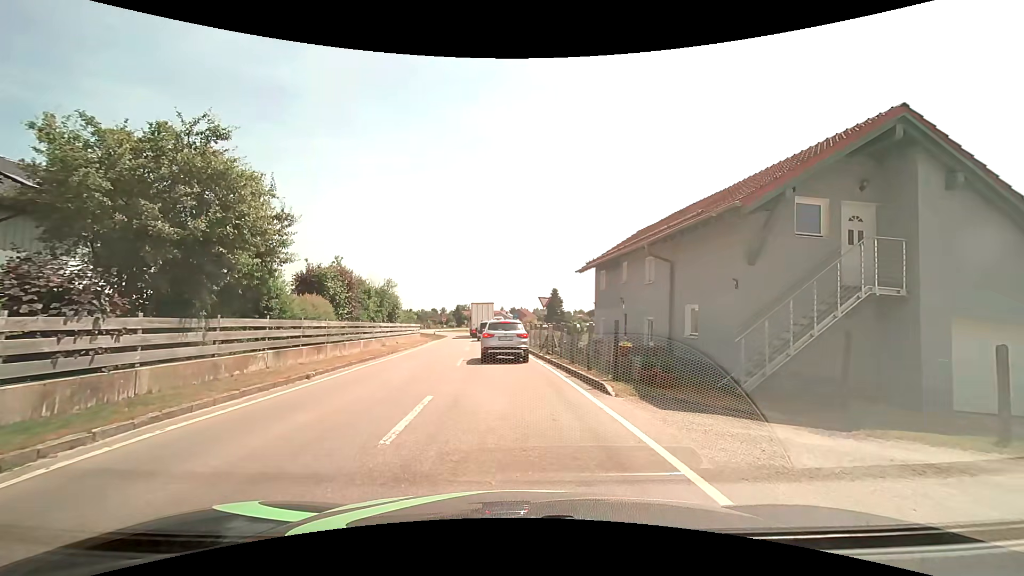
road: tertiary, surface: asphalt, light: Day
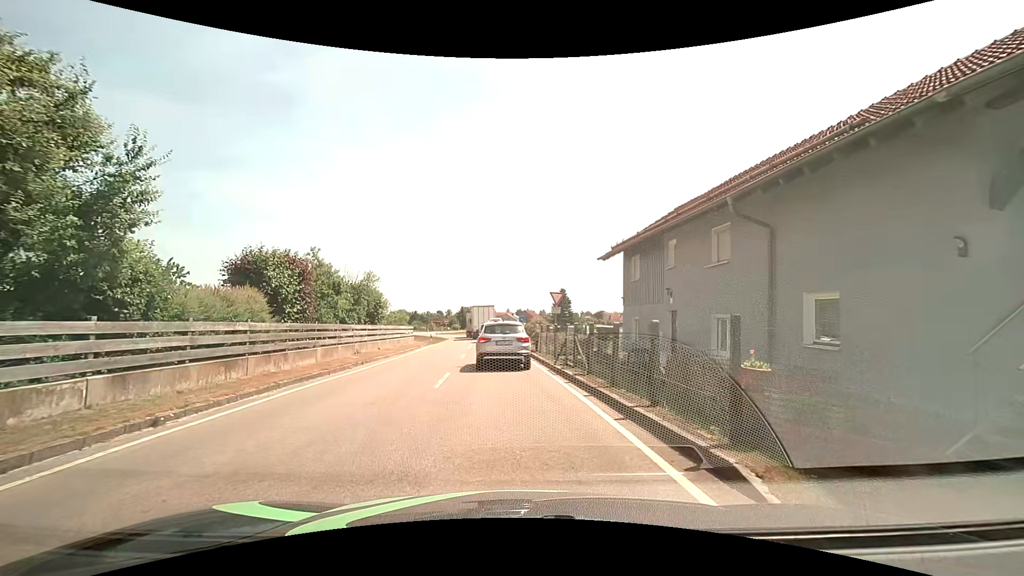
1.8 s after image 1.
(0.0, +6.0) m; 0°
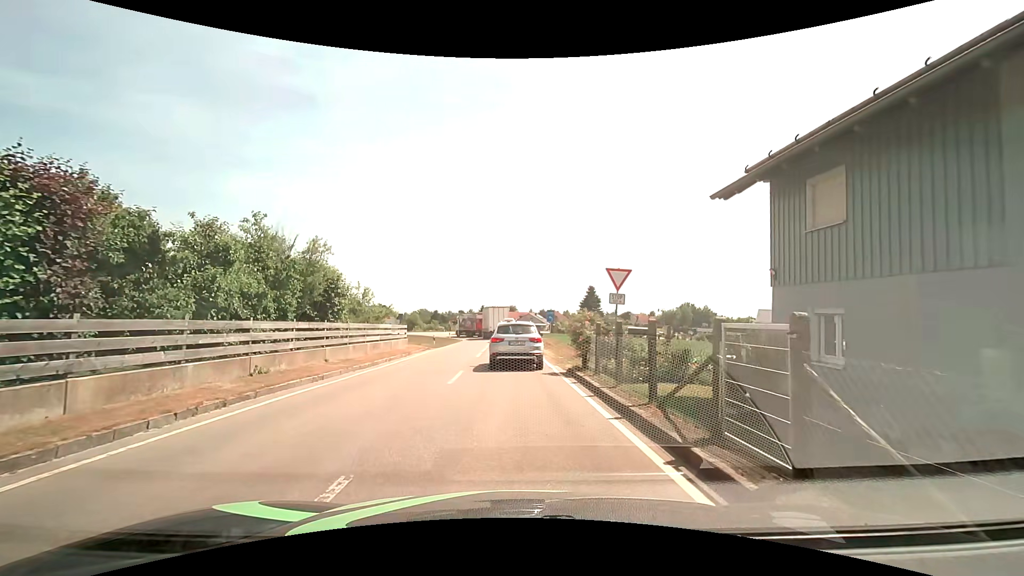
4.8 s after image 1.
(-0.4, +10.9) m; -3°
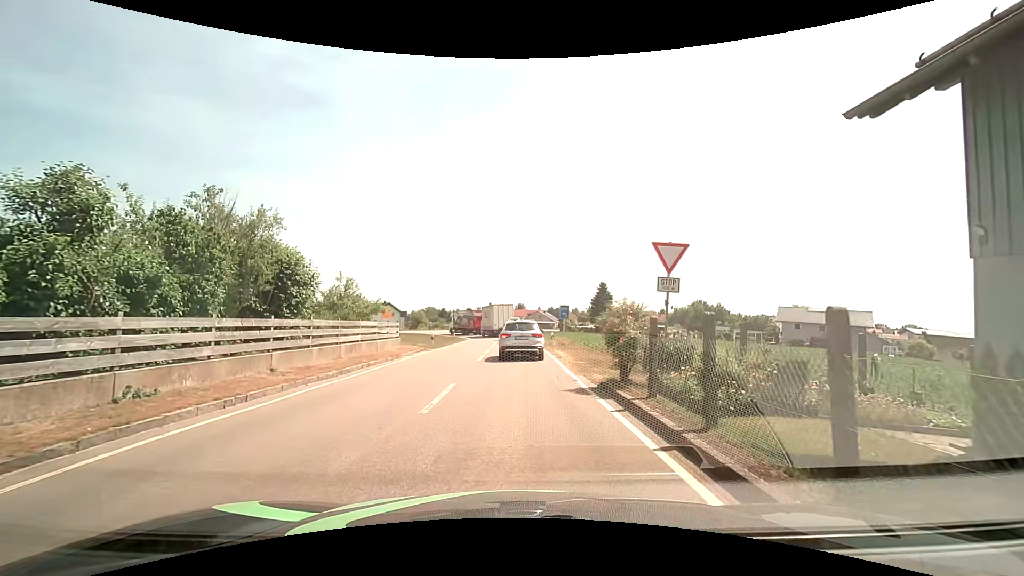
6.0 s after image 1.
(-0.1, +4.5) m; -1°
(0, +10) (0, +20) (0, +30) (0, +40) (0, +50) (-1, +60) (-3, +70) (-7, +79) (-11, +88) (-17, +96) m
